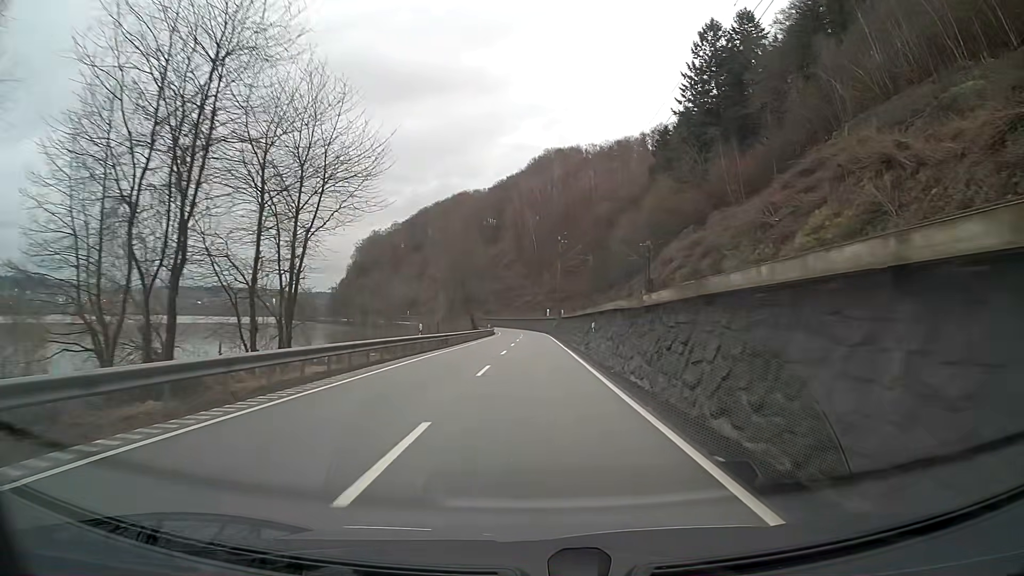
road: primary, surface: asphalt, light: Day
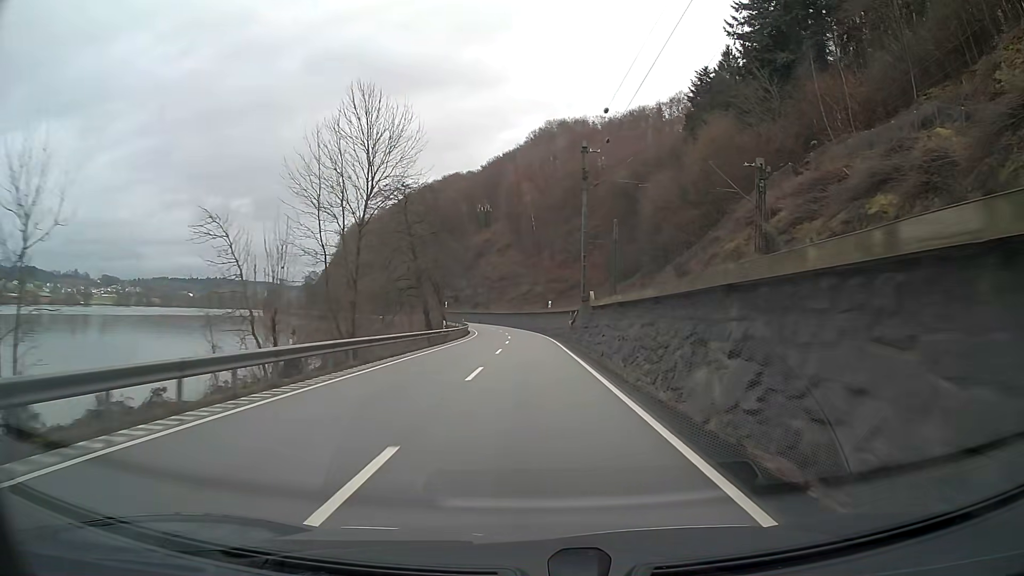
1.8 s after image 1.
(+0.1, +37.7) m; 0°
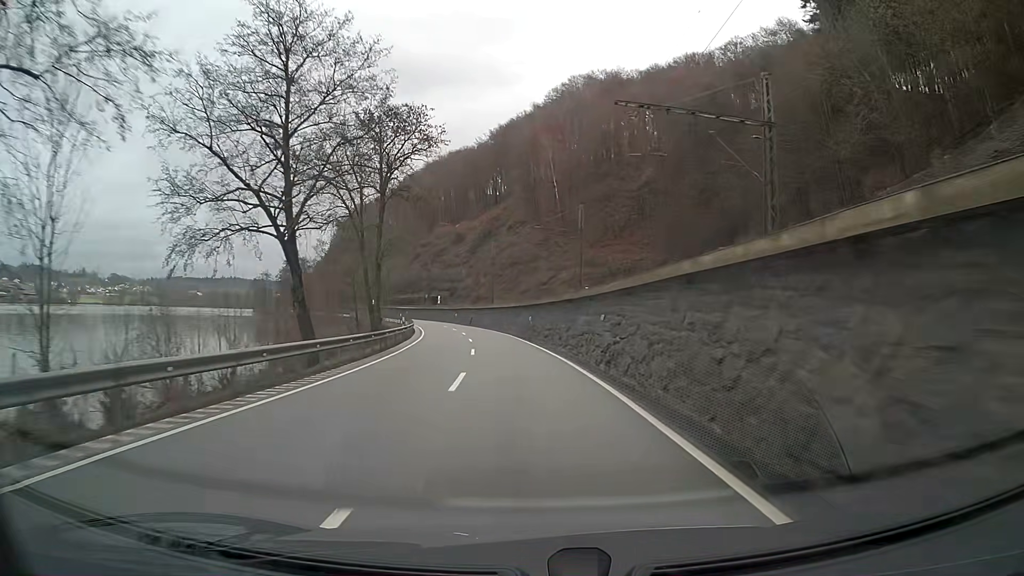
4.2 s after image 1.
(-0.6, +50.3) m; -2°
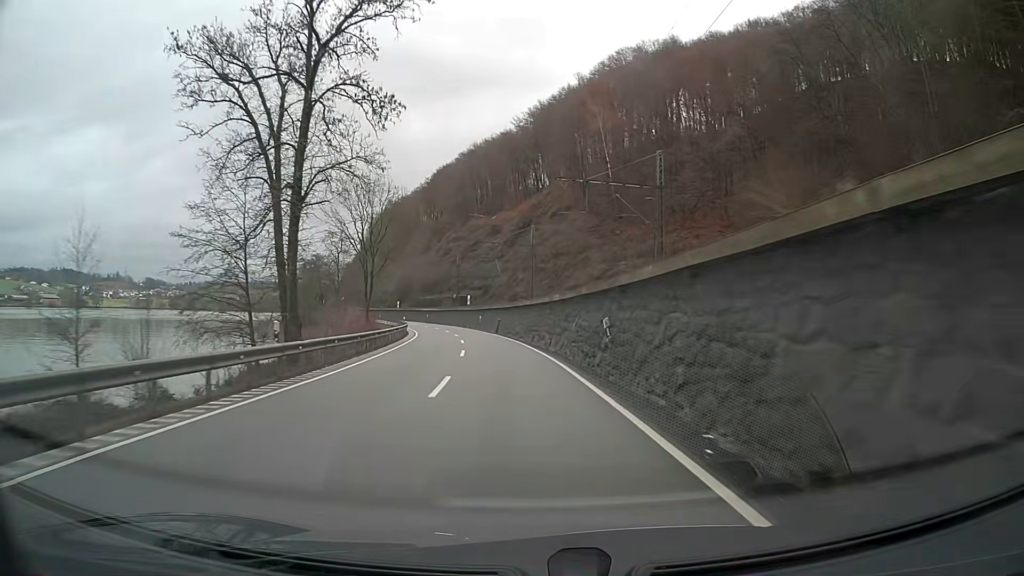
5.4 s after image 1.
(-0.8, +25.1) m; -4°
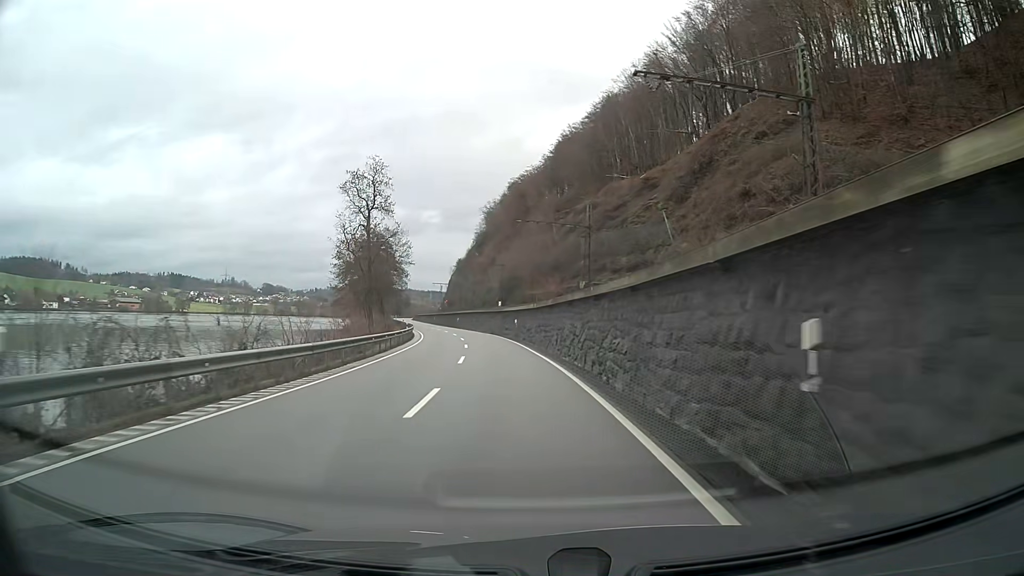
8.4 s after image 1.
(-6.2, +62.0) m; -12°
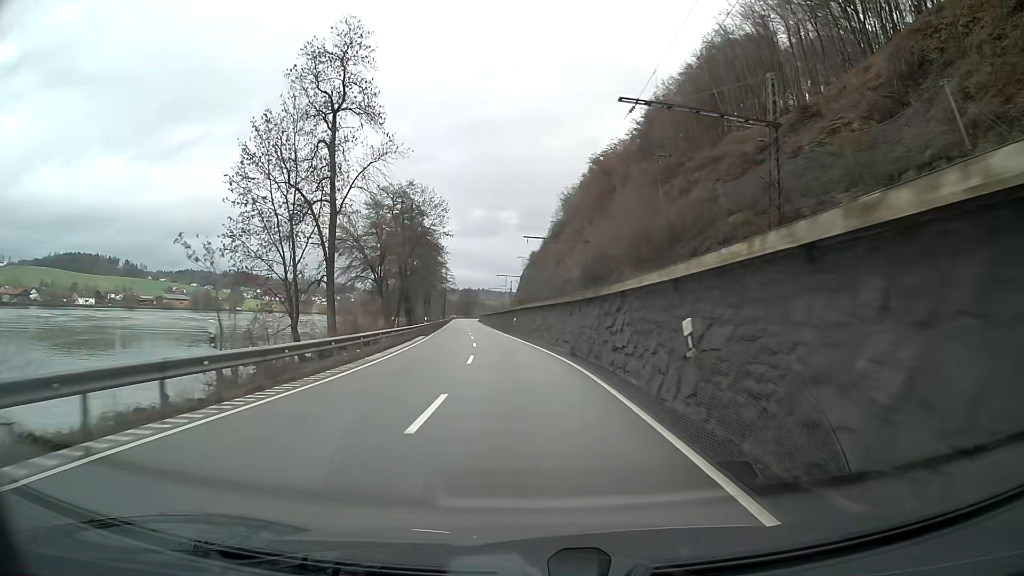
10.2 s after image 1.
(-2.2, +37.4) m; -7°
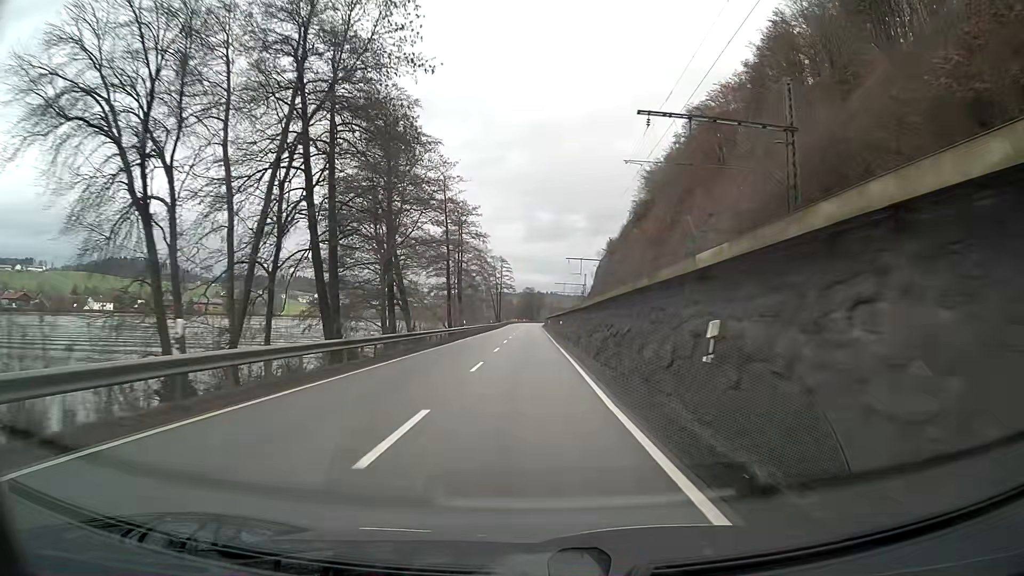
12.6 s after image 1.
(-2.6, +49.9) m; -5°
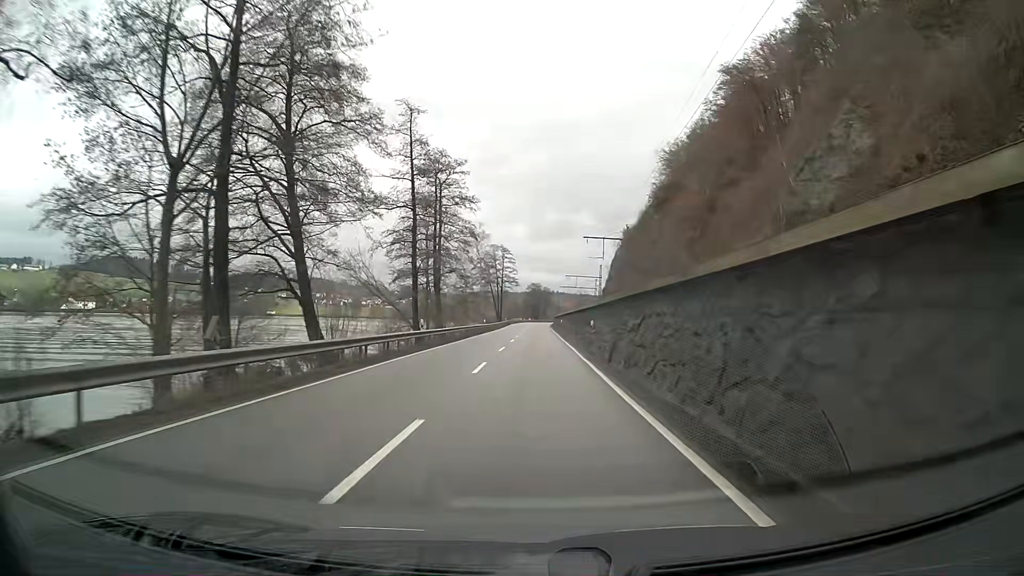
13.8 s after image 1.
(-0.1, +25.0) m; 0°
